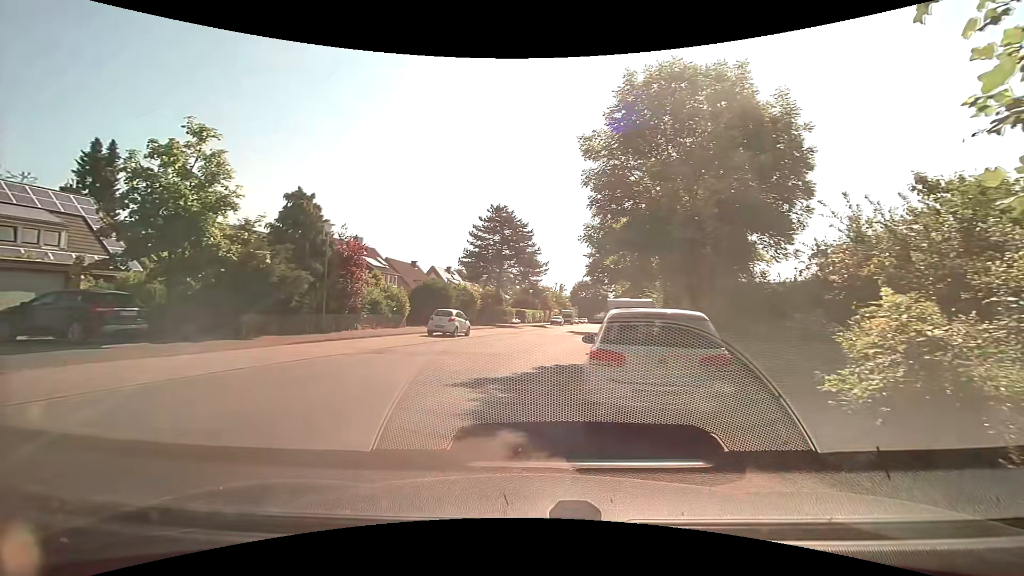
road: residential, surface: paved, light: Day
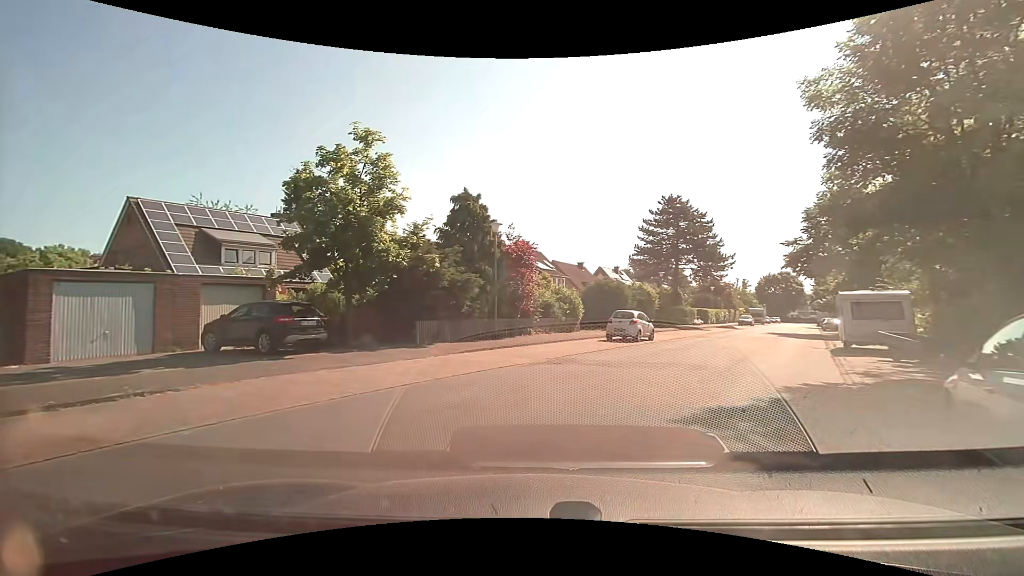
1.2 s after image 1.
(-0.4, +2.9) m; -19°
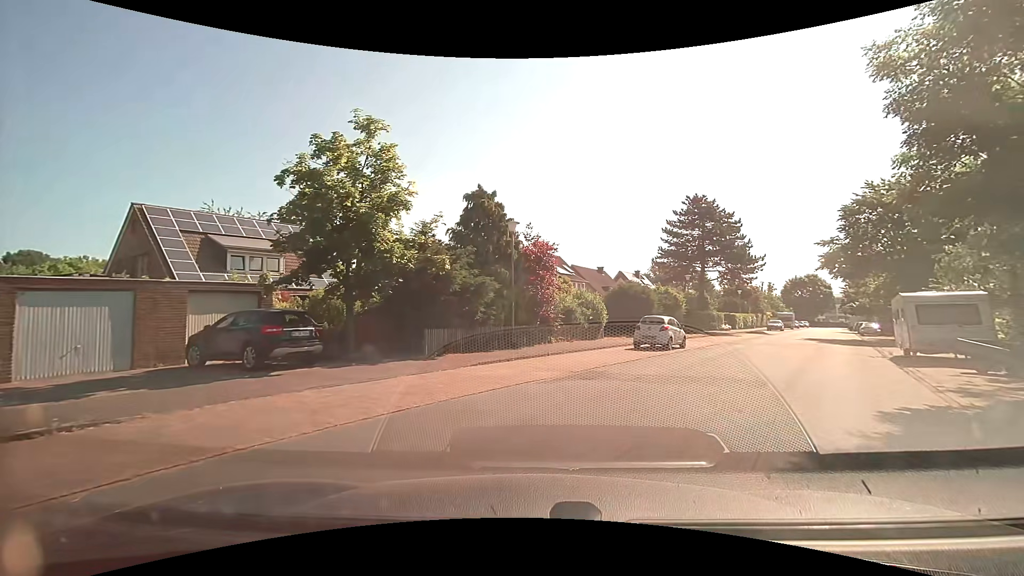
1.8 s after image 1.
(0.0, +1.9) m; -3°
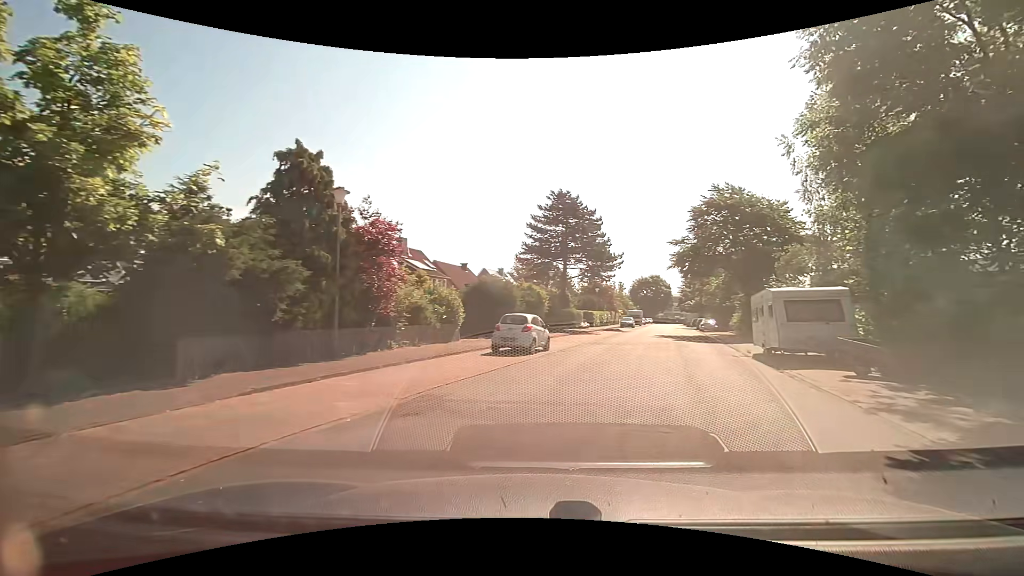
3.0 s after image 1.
(+0.4, +4.4) m; +14°
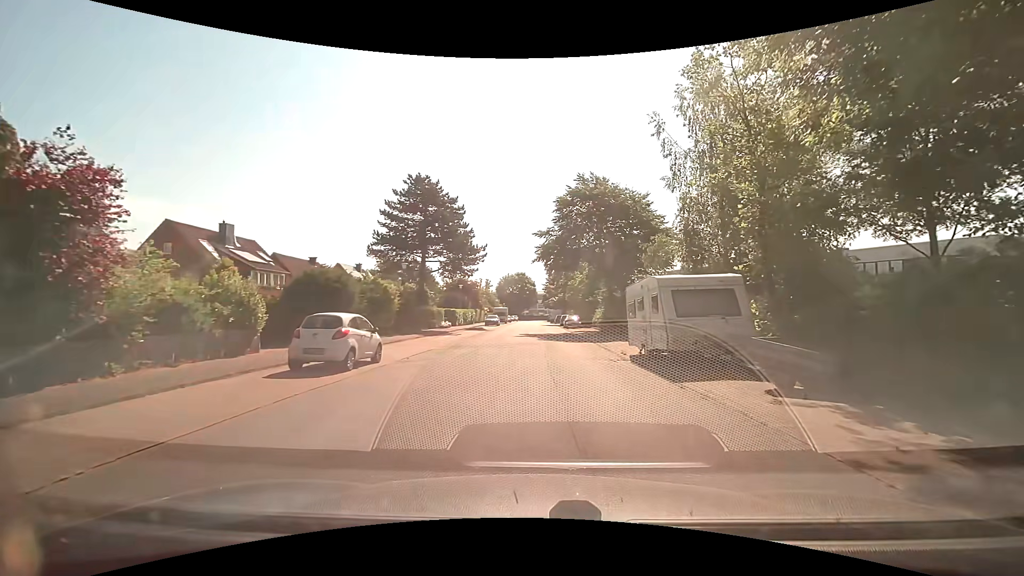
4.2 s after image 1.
(+0.8, +5.2) m; +16°
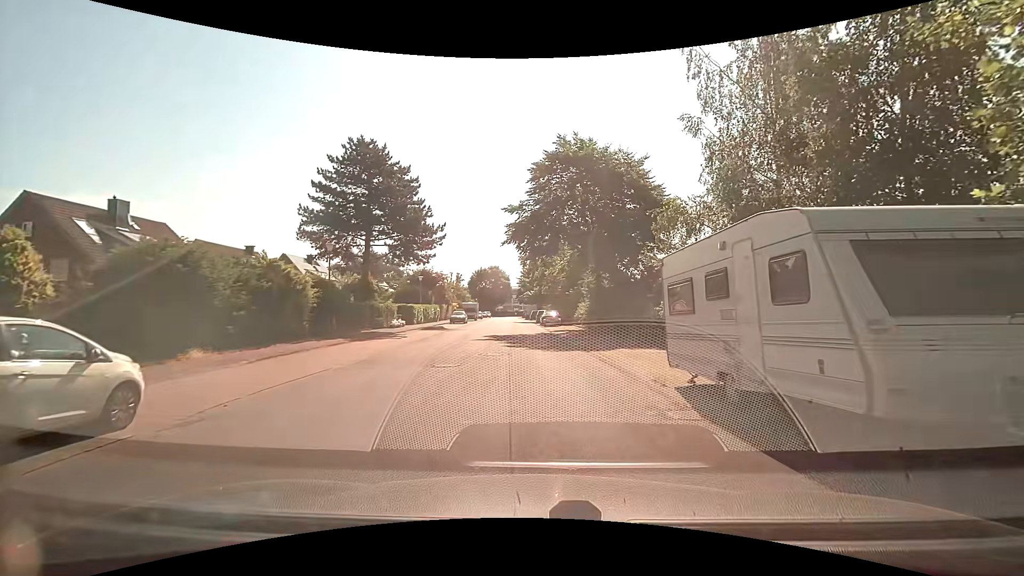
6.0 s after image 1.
(+0.2, +8.6) m; +3°
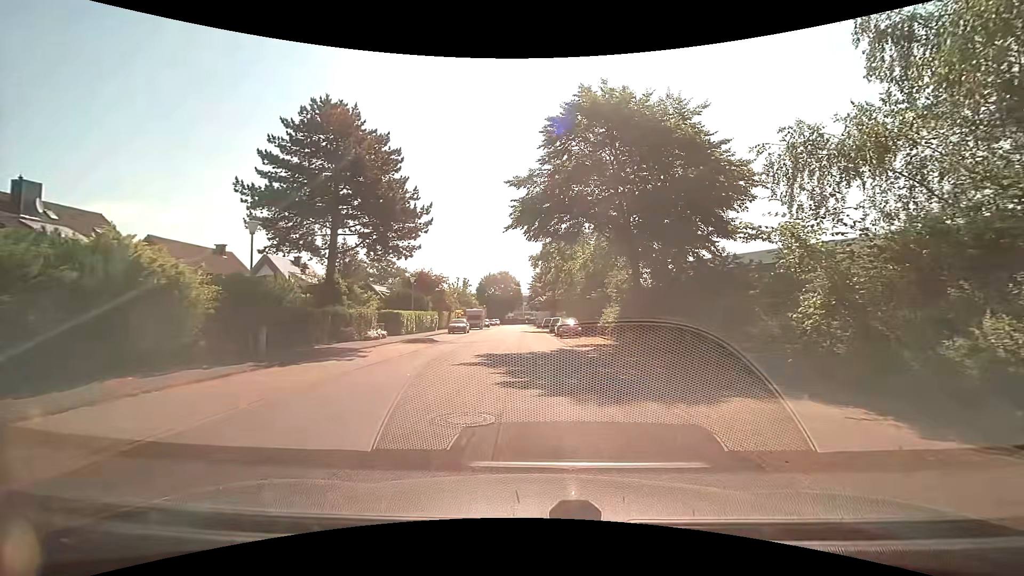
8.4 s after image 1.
(-0.1, +8.7) m; -2°
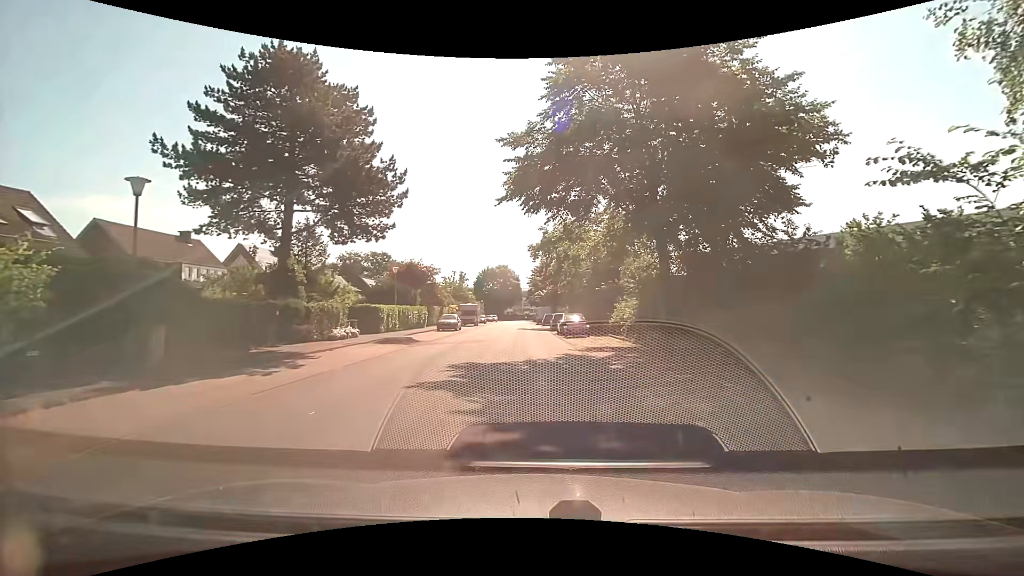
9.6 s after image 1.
(0.0, +5.5) m; +1°
